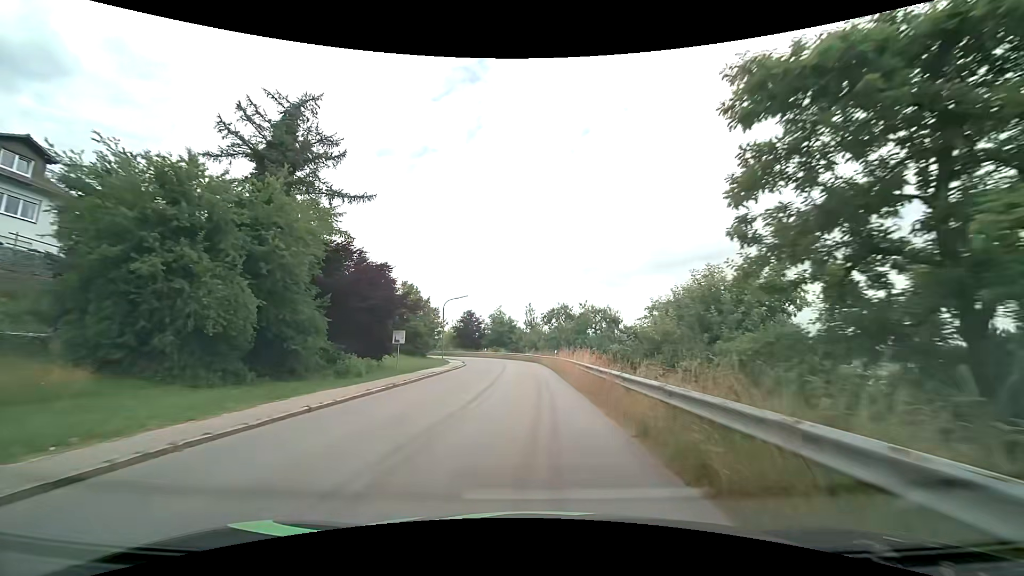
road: tertiary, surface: asphalt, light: Day
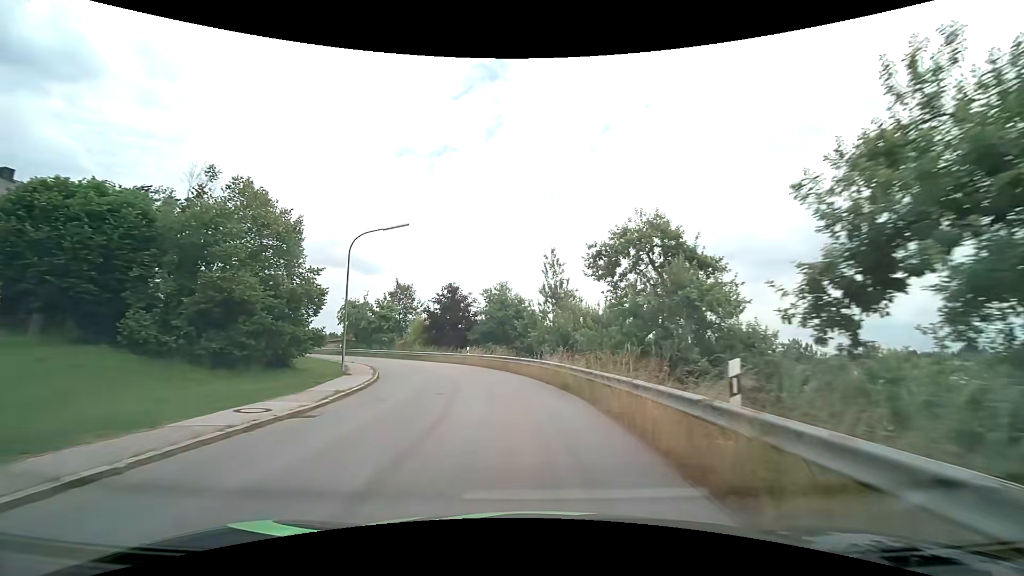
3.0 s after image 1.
(-0.2, +34.1) m; -2°
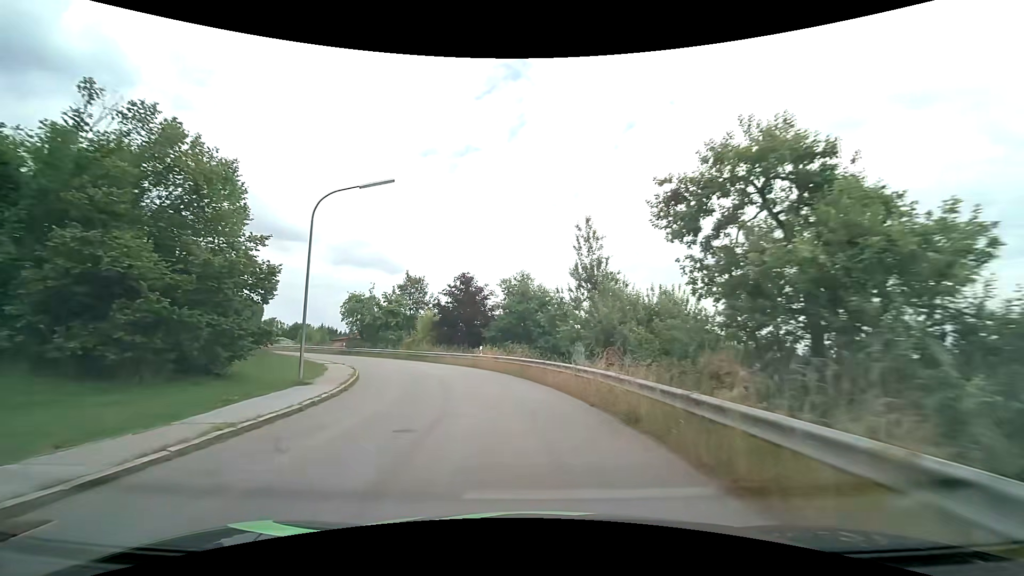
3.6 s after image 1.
(-0.2, +6.9) m; -3°
(0, +10) (-2, +20) (-5, +29) (-10, +38) (-15, +46) (-23, +53) (-31, +59) (-40, +62) (-50, +64) (-60, +65) m
